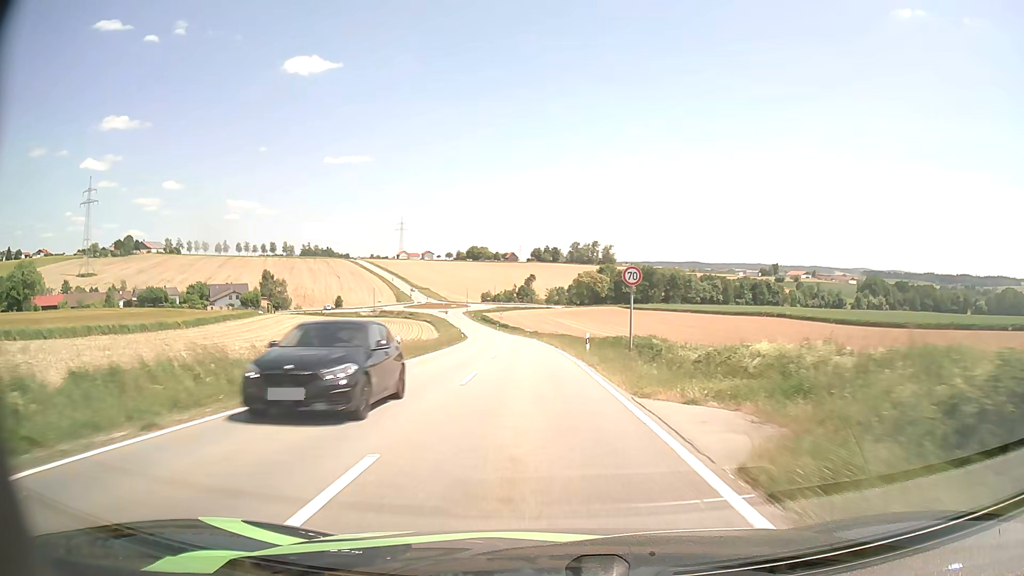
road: tertiary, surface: asphalt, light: Day
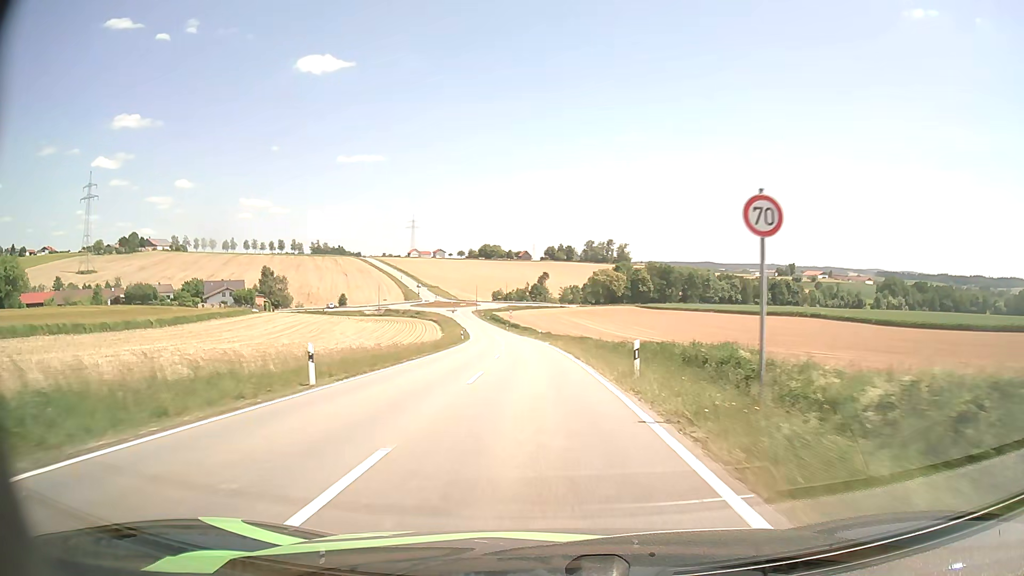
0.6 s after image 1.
(-0.1, +11.9) m; -1°
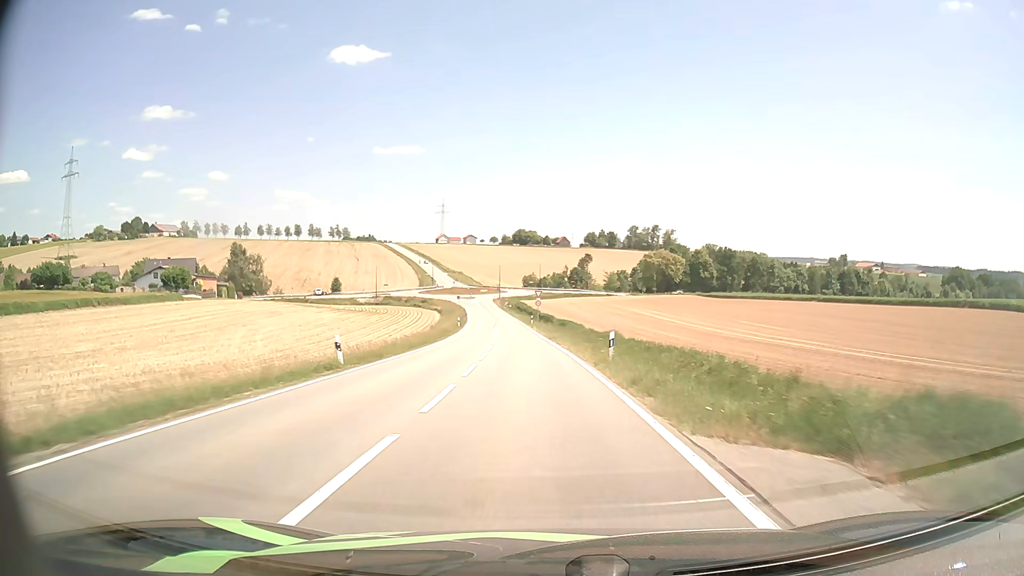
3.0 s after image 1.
(-1.5, +49.0) m; -3°
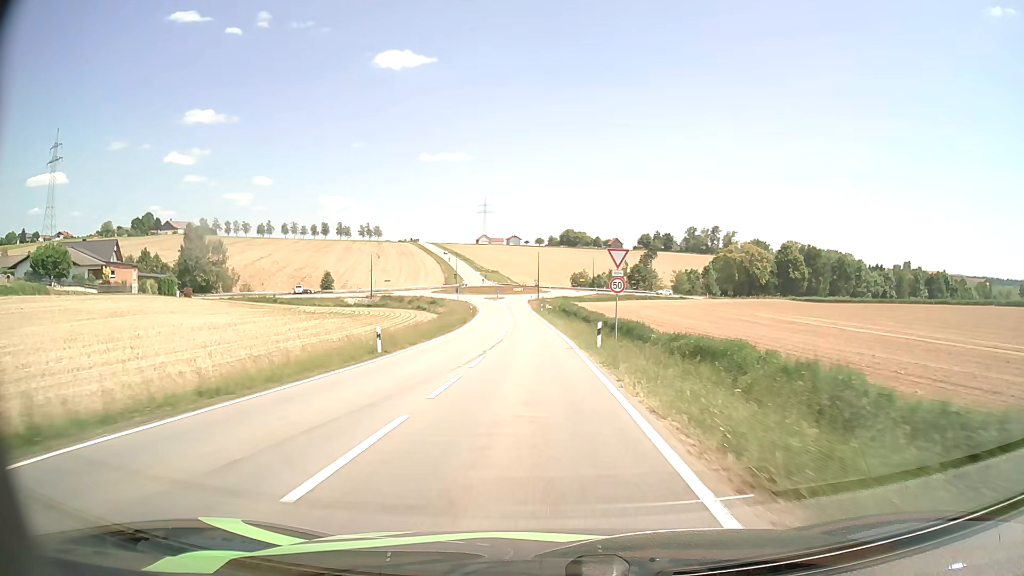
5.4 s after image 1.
(-1.7, +47.4) m; -4°
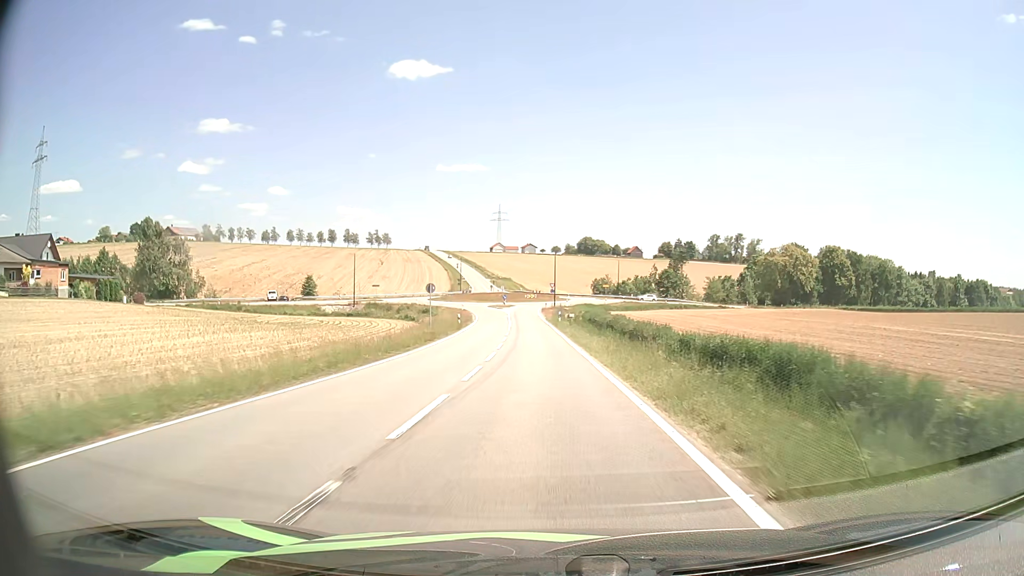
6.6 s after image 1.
(-0.3, +22.1) m; -1°
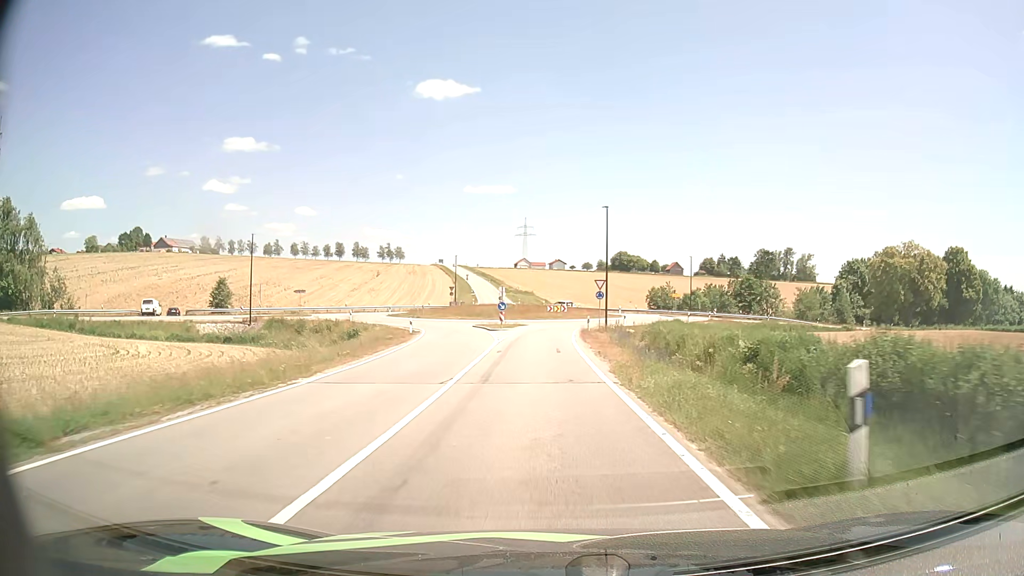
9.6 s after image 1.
(-0.9, +47.9) m; -2°
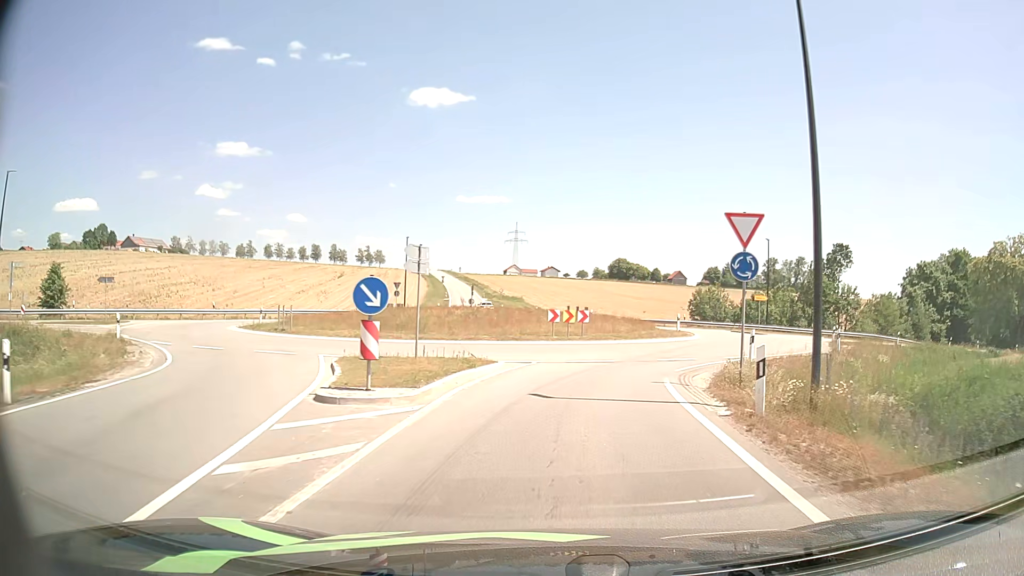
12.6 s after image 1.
(-0.4, +33.9) m; 0°
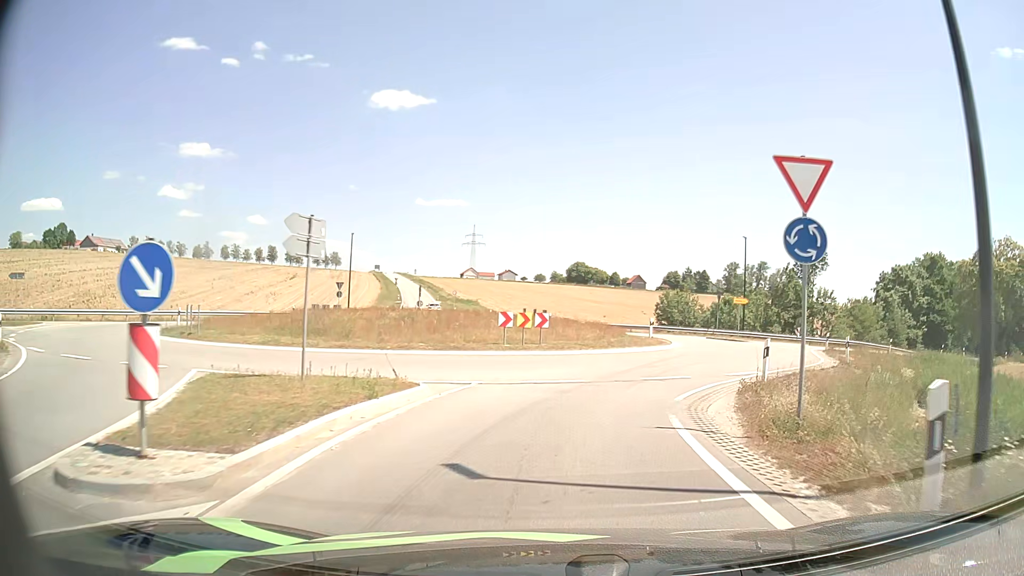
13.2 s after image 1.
(+0.1, +5.3) m; +4°
(+1, +10) (+4, +19) (+8, +29) (+8, +38) (+4, +47) (-2, +55) (-8, +63) (-11, +73) (-13, +83) (-15, +92) m
